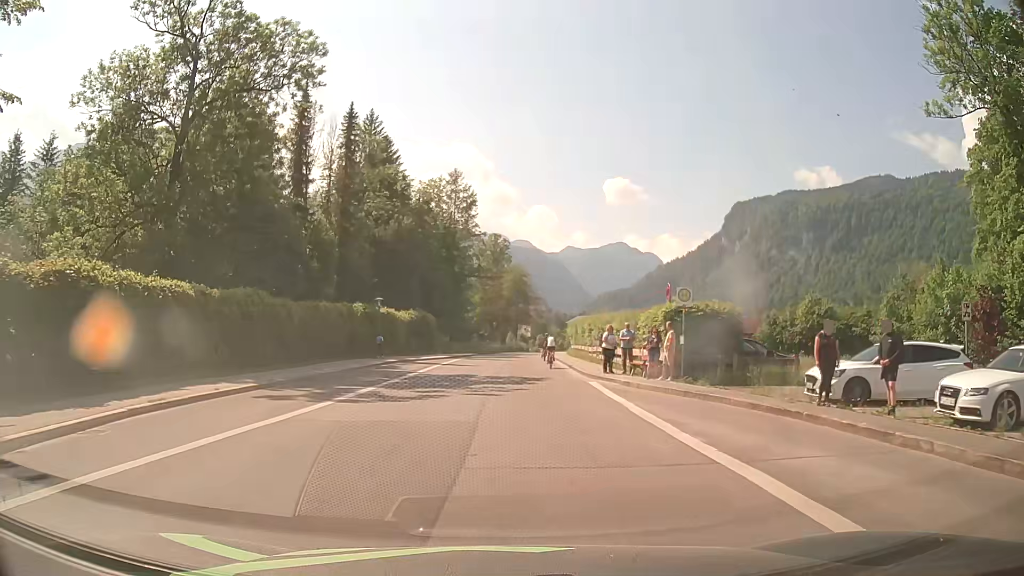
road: tertiary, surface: asphalt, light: Day
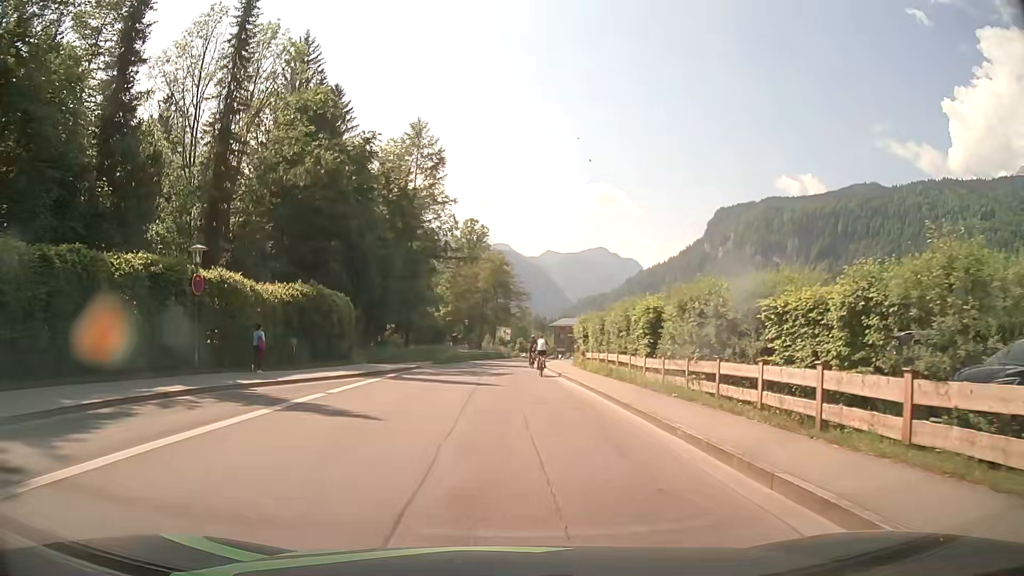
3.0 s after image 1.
(+0.3, +24.1) m; +2°
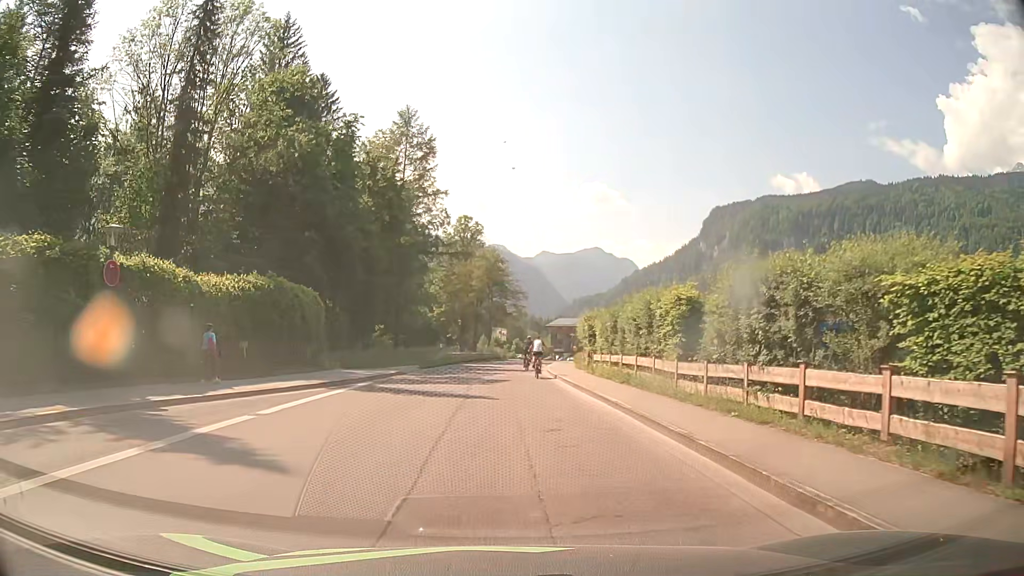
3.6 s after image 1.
(0.0, +4.6) m; 0°
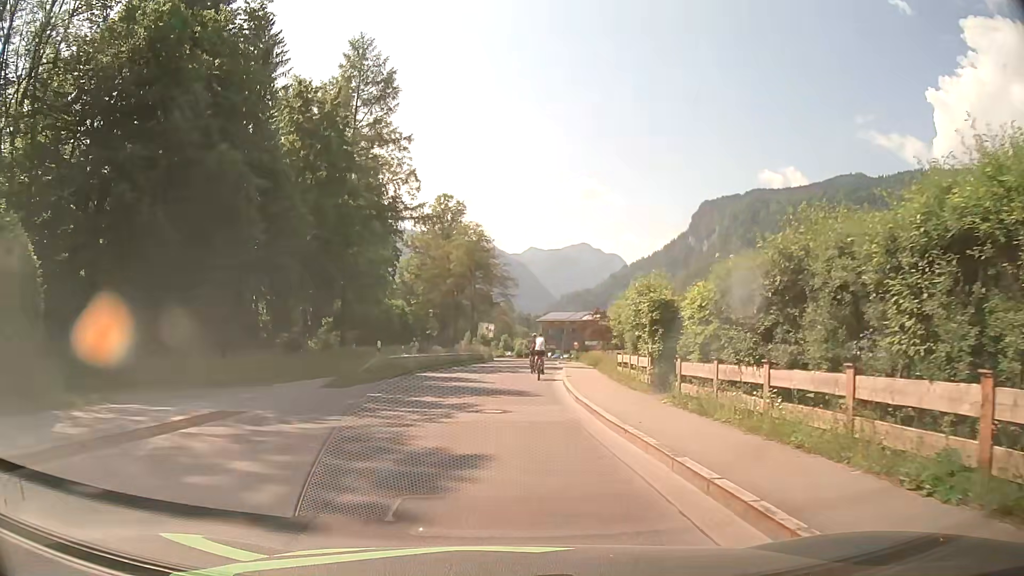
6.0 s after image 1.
(+0.2, +17.5) m; +1°
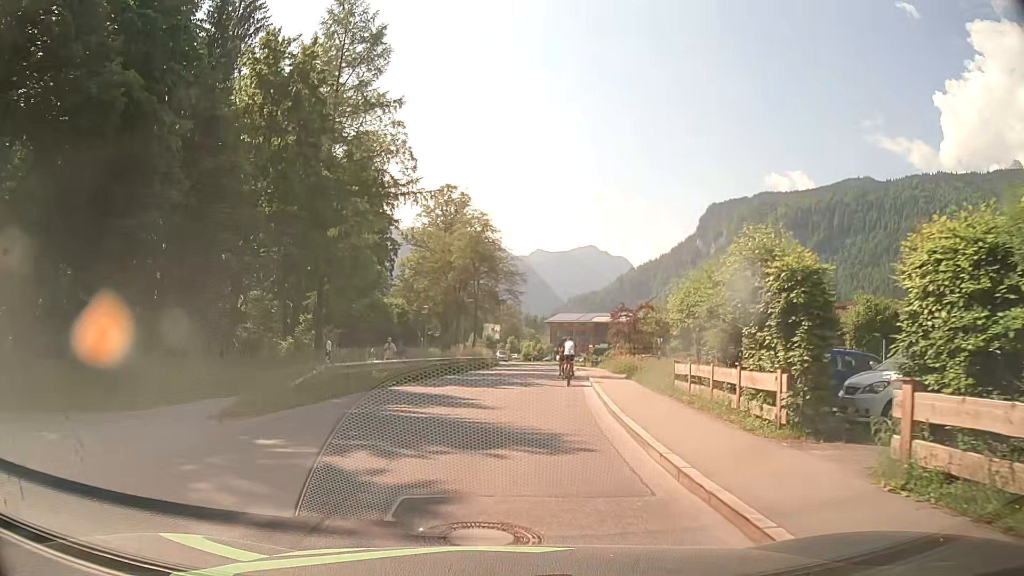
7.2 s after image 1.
(-0.1, +8.3) m; -1°
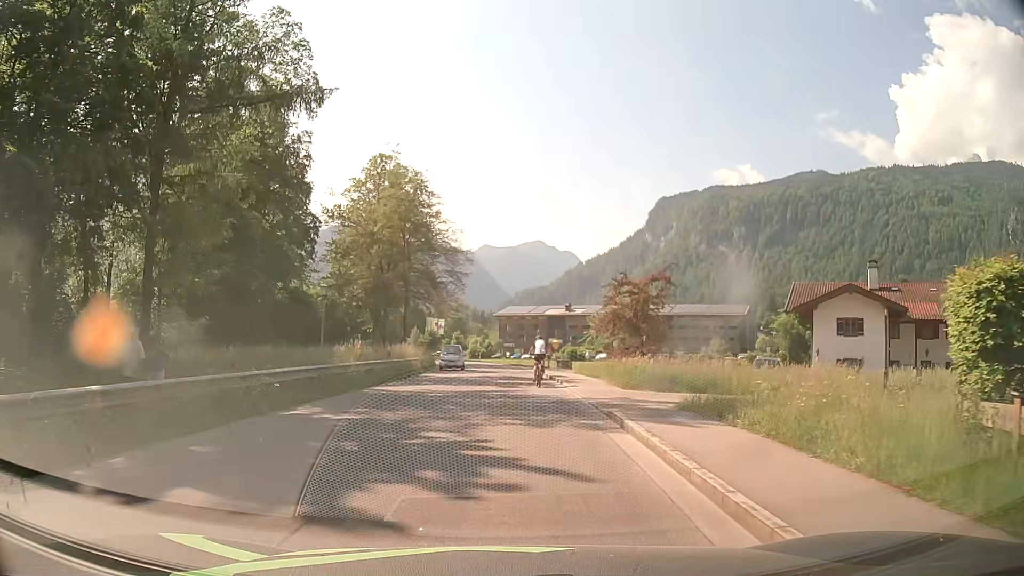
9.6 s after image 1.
(+0.5, +16.2) m; +5°
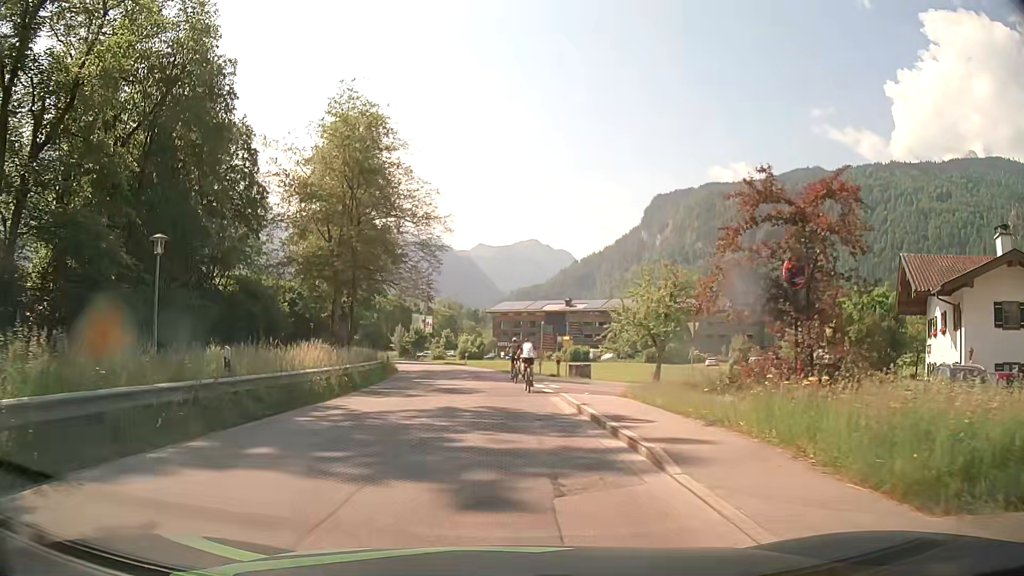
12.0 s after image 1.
(+0.2, +16.3) m; -1°
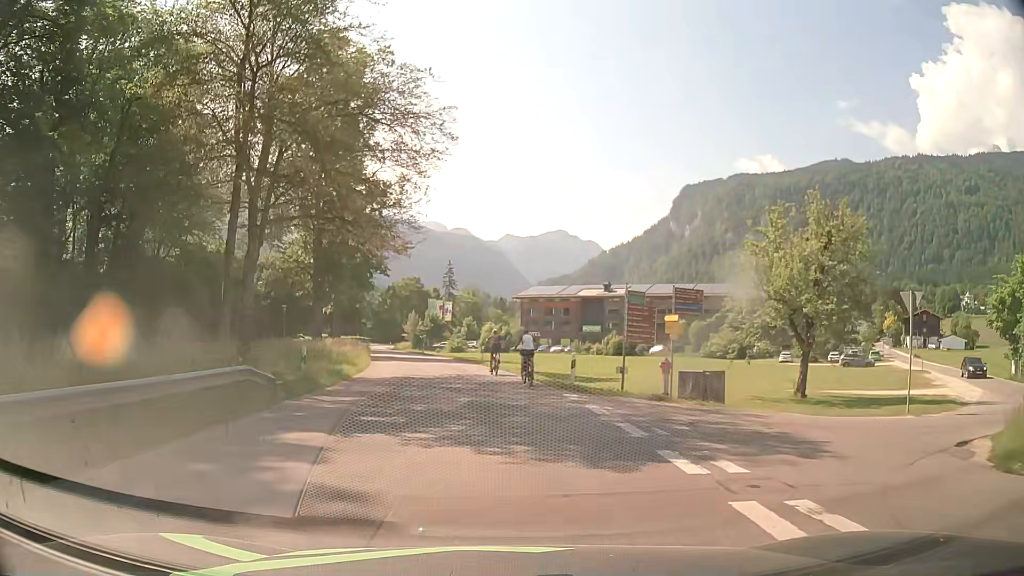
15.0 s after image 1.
(-0.1, +20.3) m; -1°
(0, +10) (-1, +20) (-2, +30) (-4, +40) (-6, +50) (-8, +59) (-11, +69) (-13, +79) (-16, +88) (-19, +98) m
